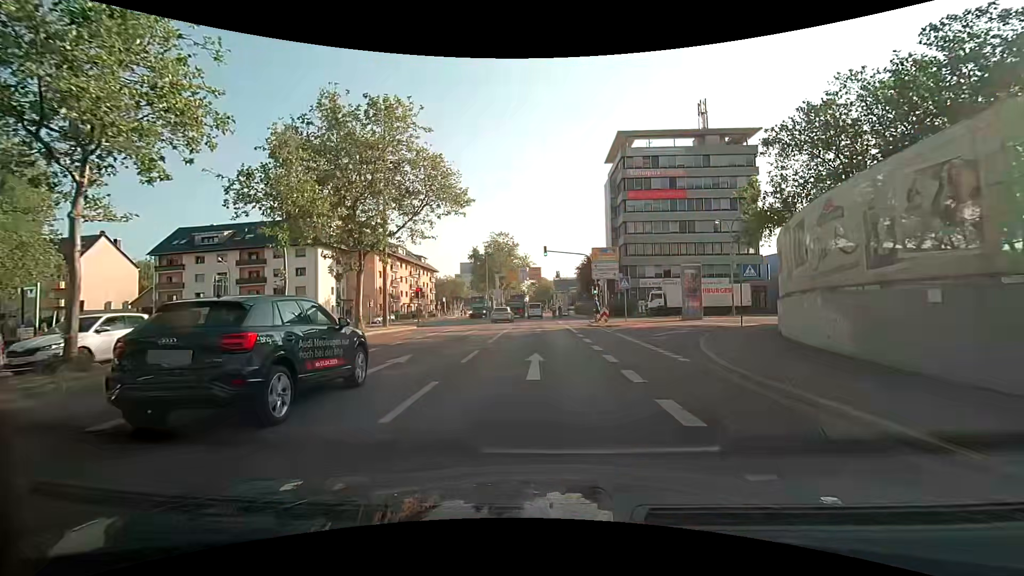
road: secondary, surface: asphalt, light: Day
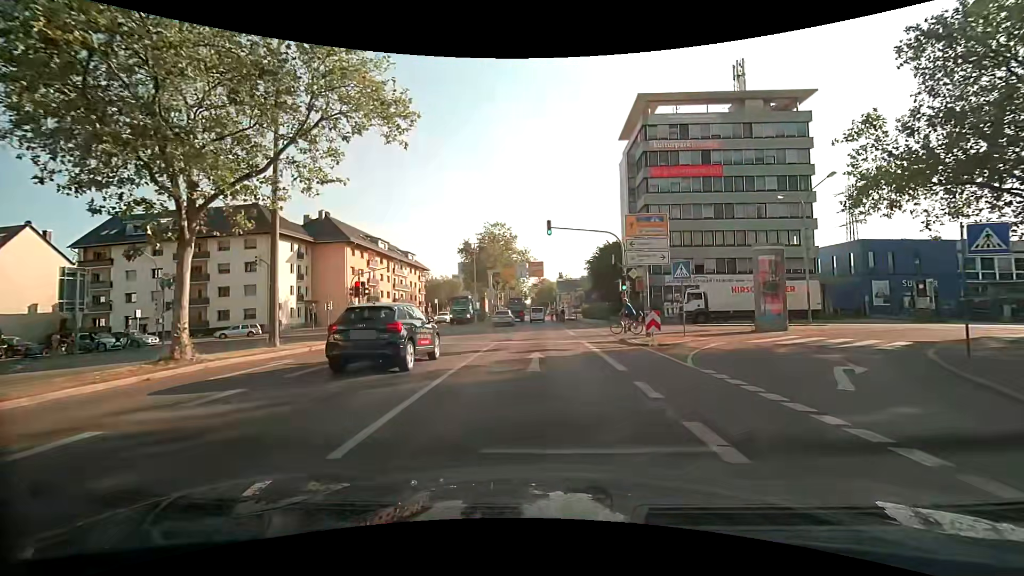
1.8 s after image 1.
(0.0, +13.4) m; 0°
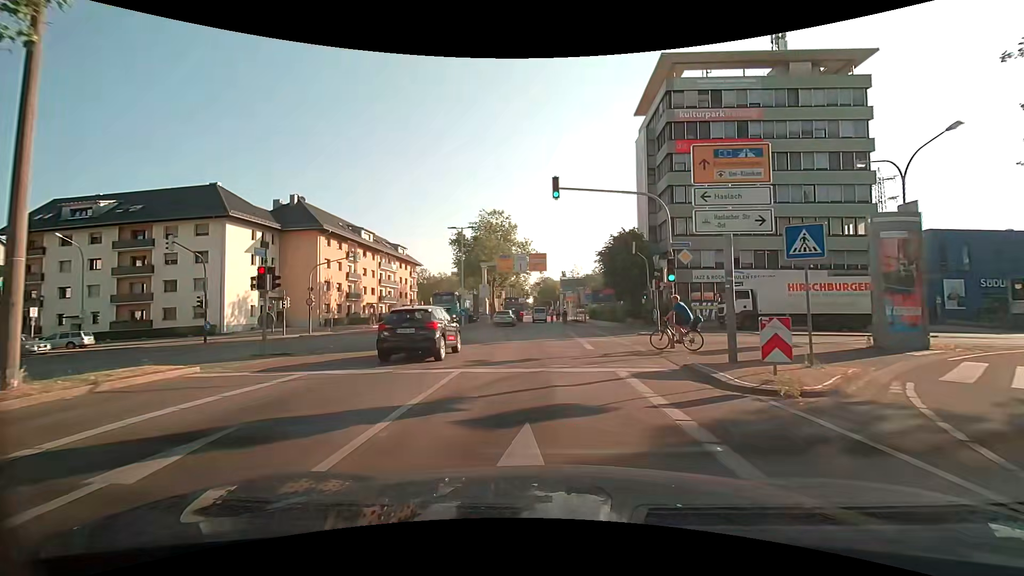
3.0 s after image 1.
(0.0, +9.4) m; 0°
